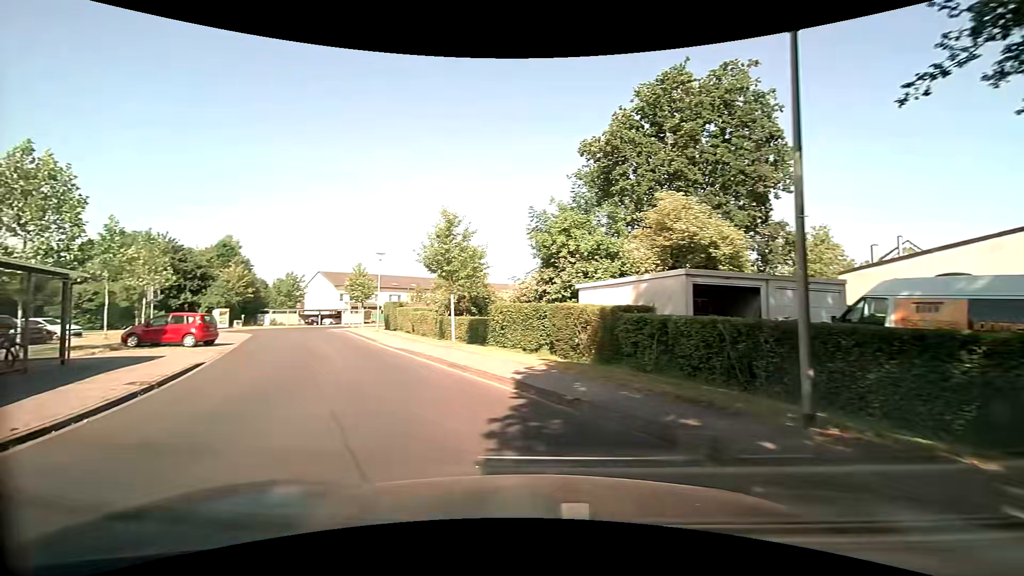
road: residential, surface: paved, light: Day
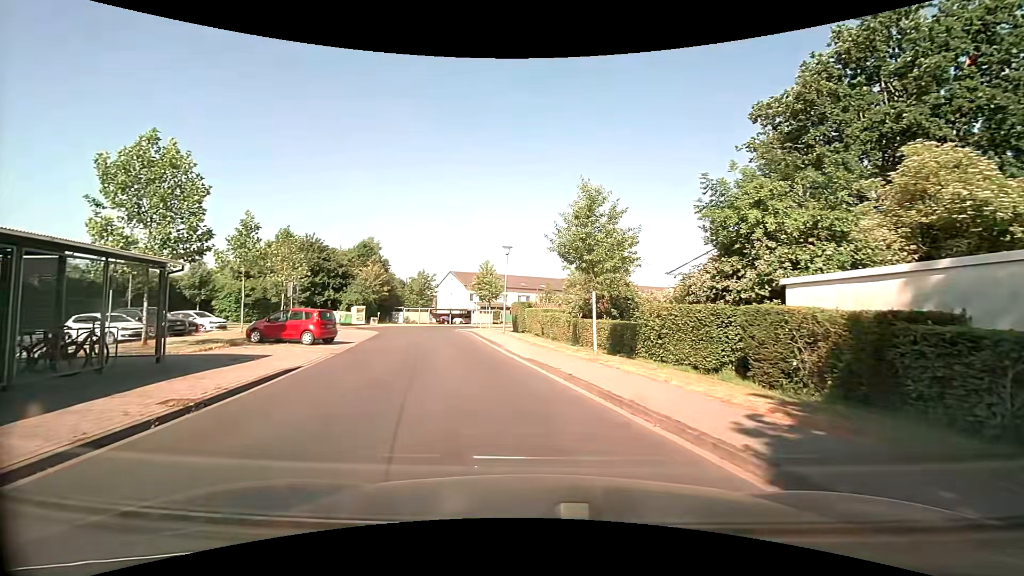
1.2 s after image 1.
(-0.6, +4.3) m; -15°
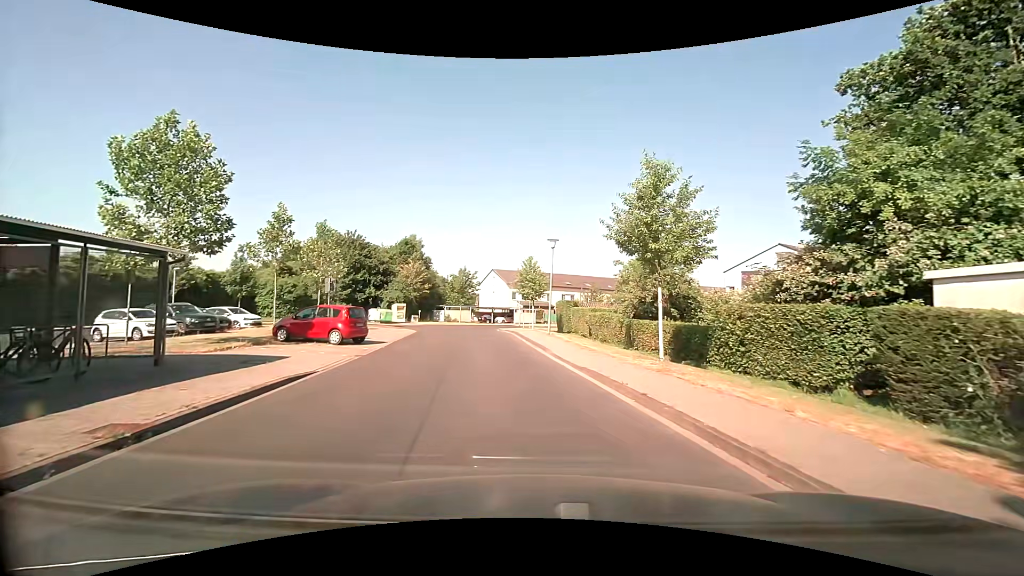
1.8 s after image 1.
(-0.1, +2.4) m; -5°
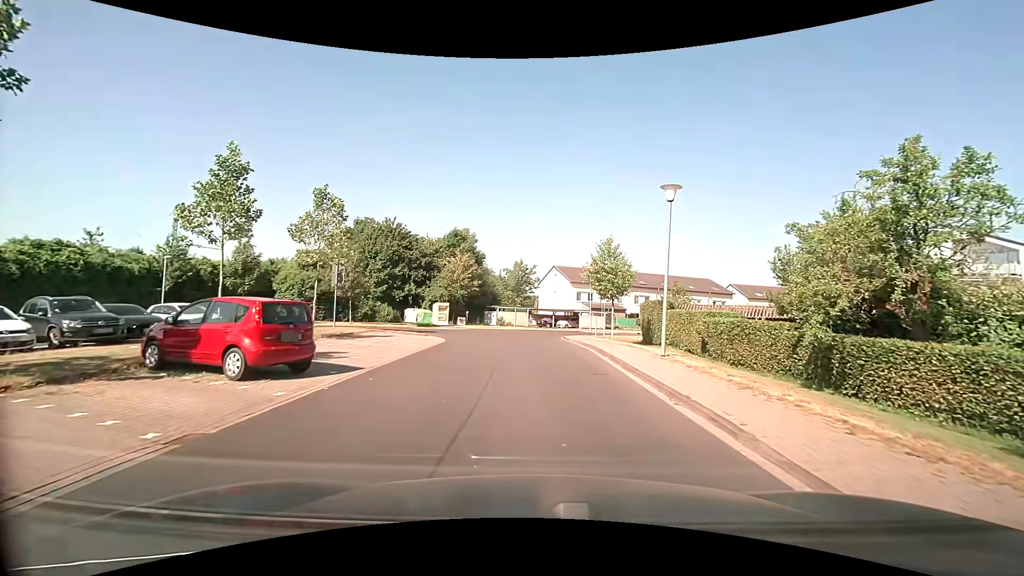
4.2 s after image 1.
(-0.6, +11.1) m; -6°
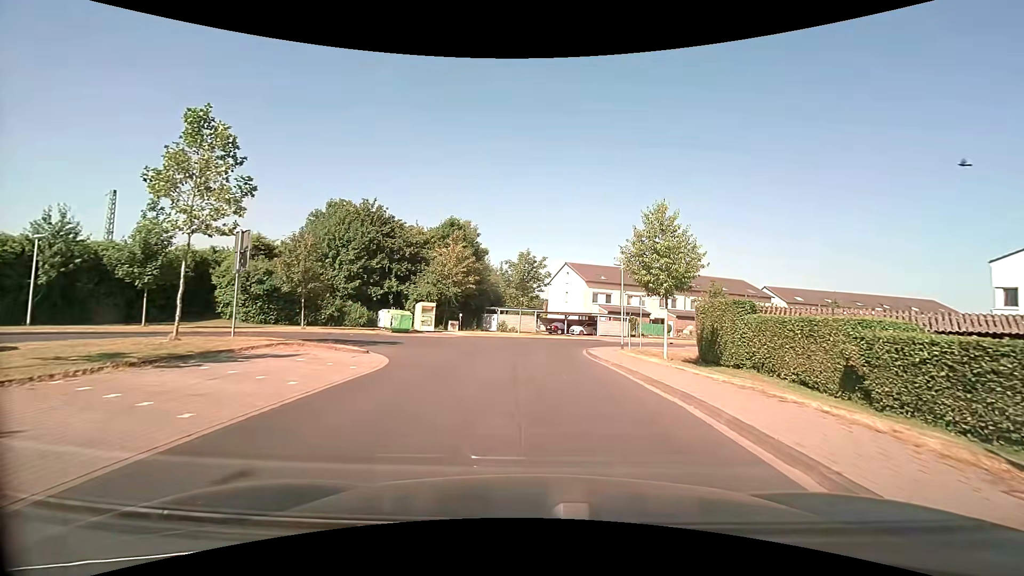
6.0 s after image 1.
(0.0, +10.4) m; -1°
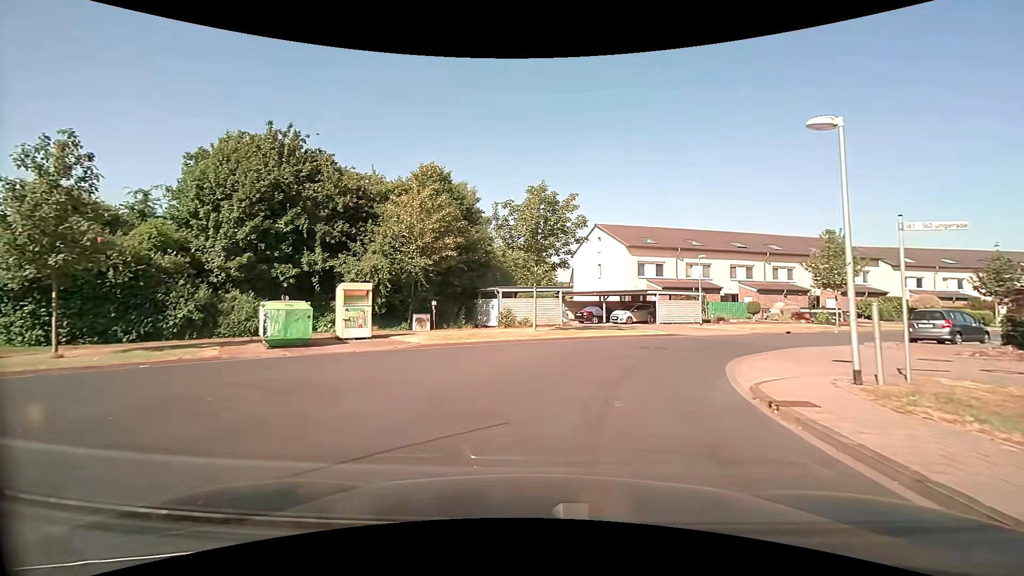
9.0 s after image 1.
(-0.1, +18.1) m; -1°
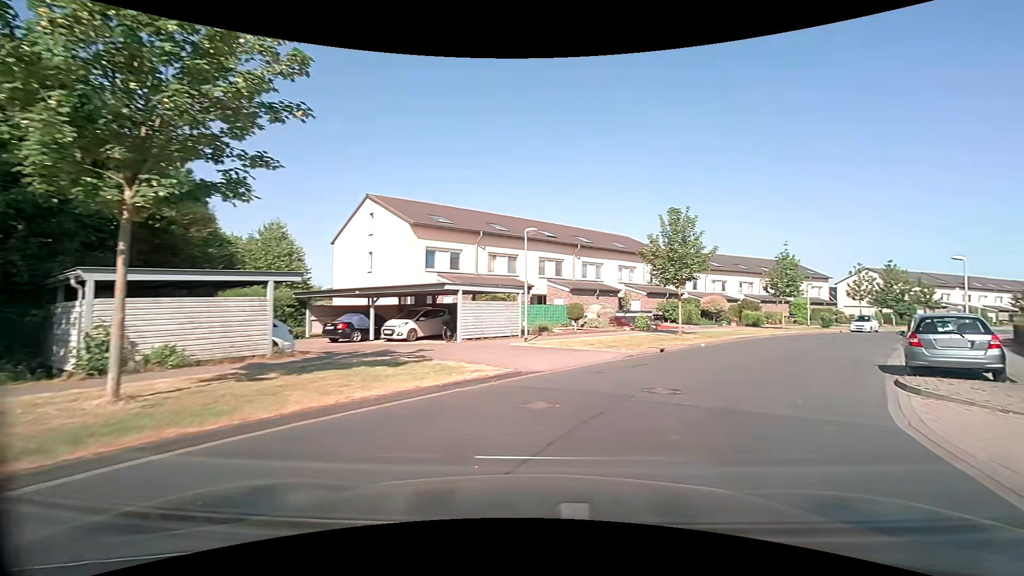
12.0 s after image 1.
(+1.6, +14.7) m; +24°
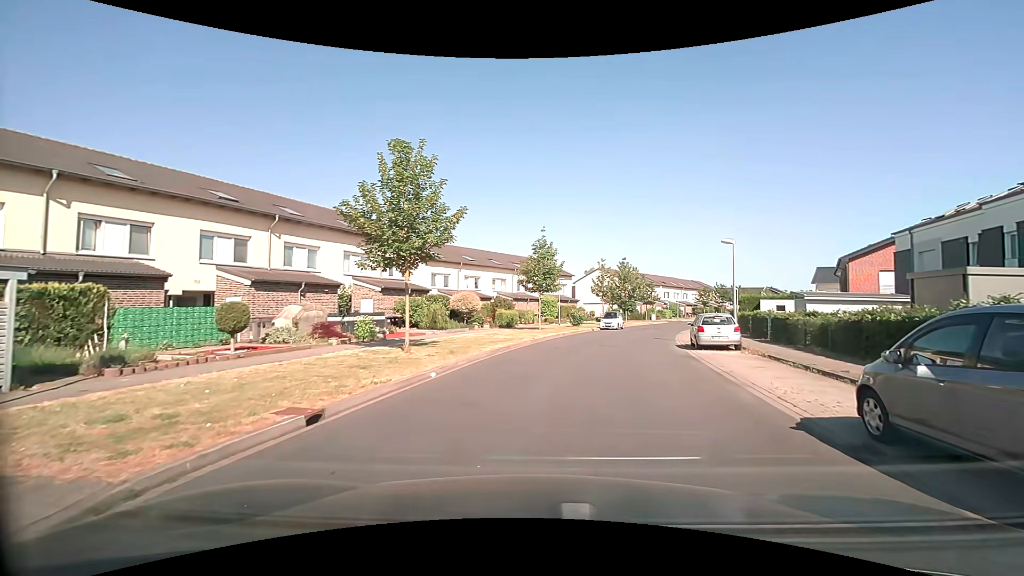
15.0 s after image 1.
(+3.3, +11.1) m; +28°
